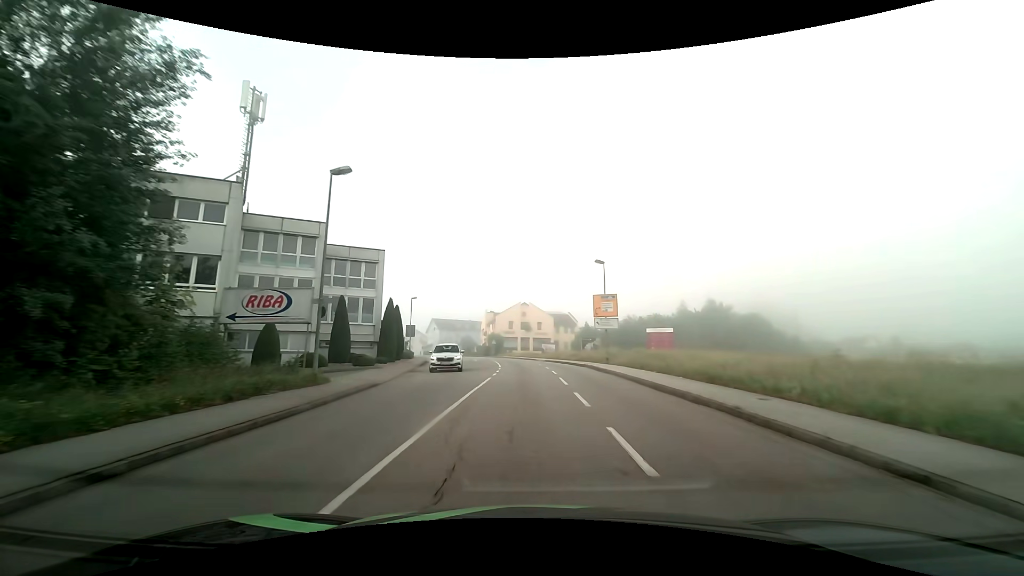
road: tertiary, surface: asphalt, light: Day
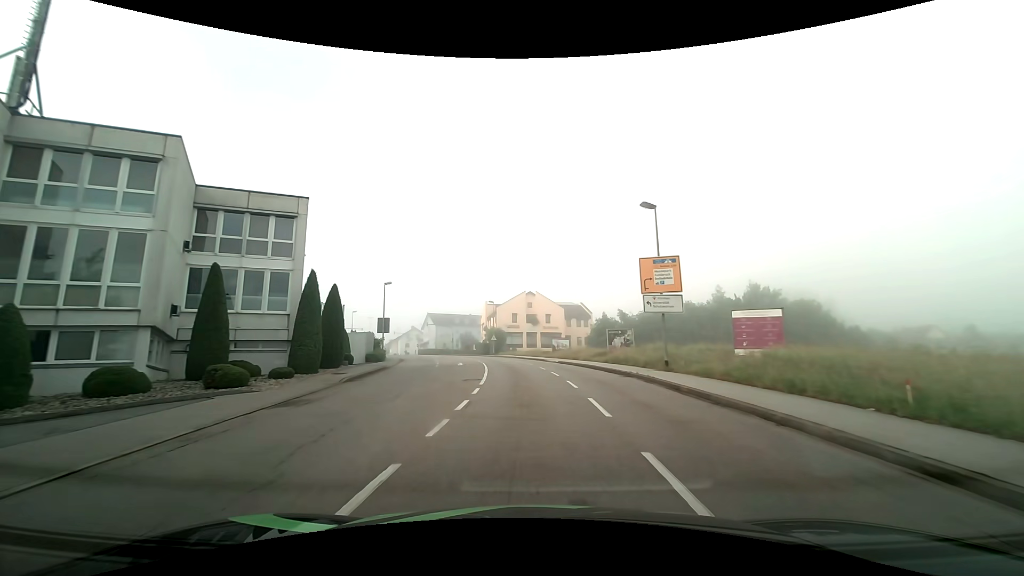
(0.0, +15.3) m; 0°
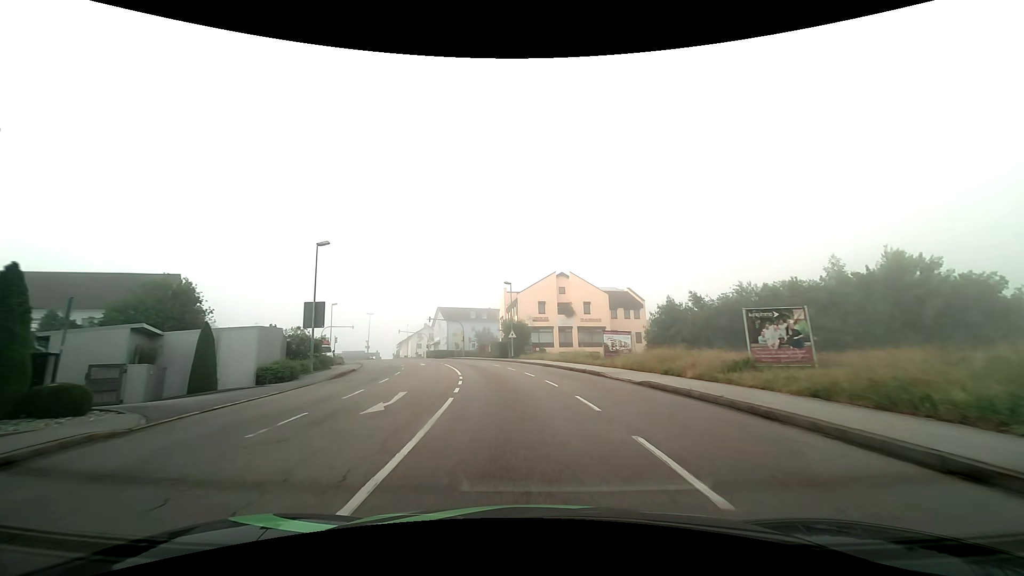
(-0.7, +23.0) m; -3°
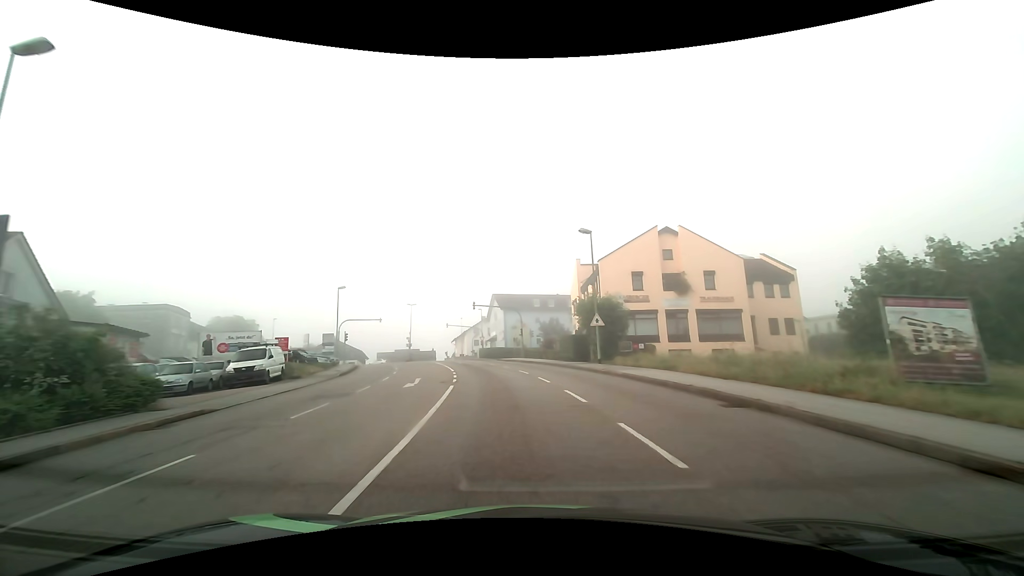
(-1.7, +22.9) m; -8°
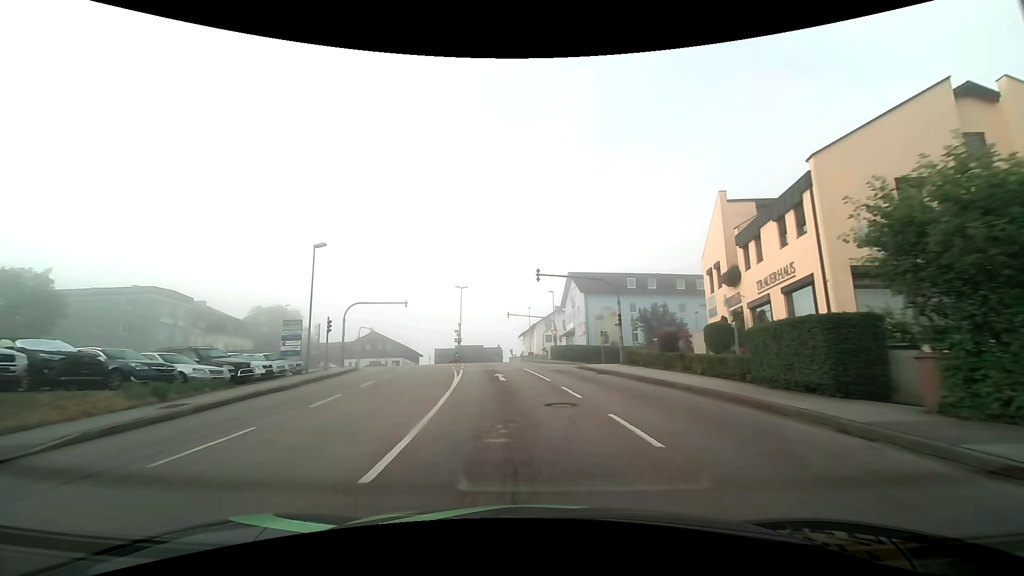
(-1.8, +22.9) m; -9°
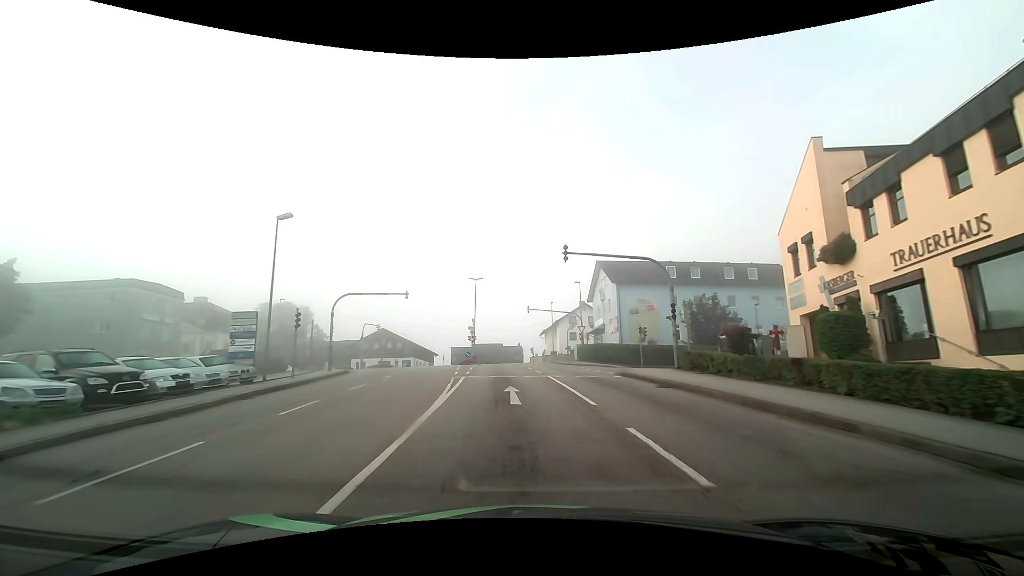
(-0.1, +7.6) m; -2°
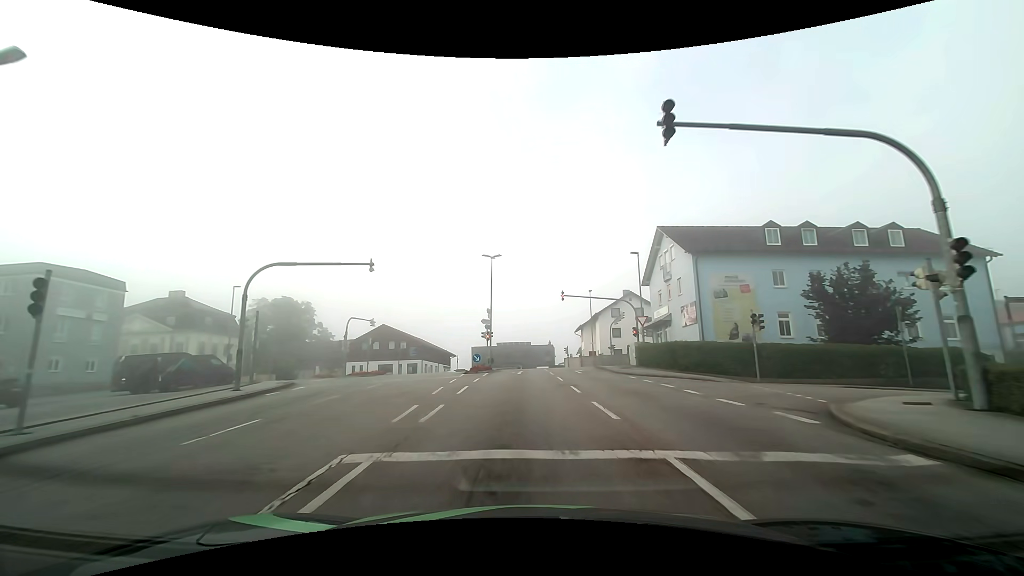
(-0.4, +15.3) m; -4°
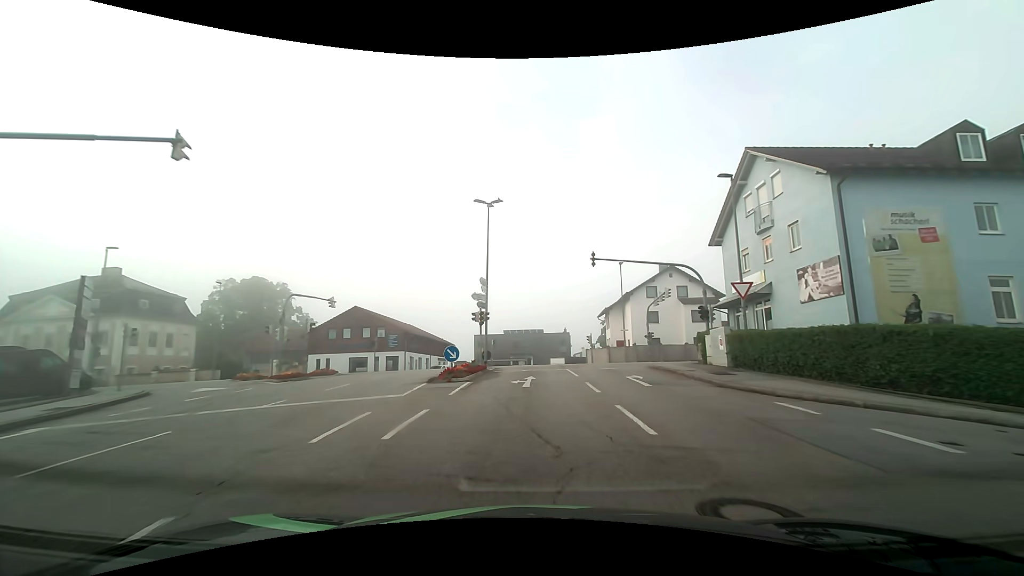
(-0.2, +14.2) m; -1°
